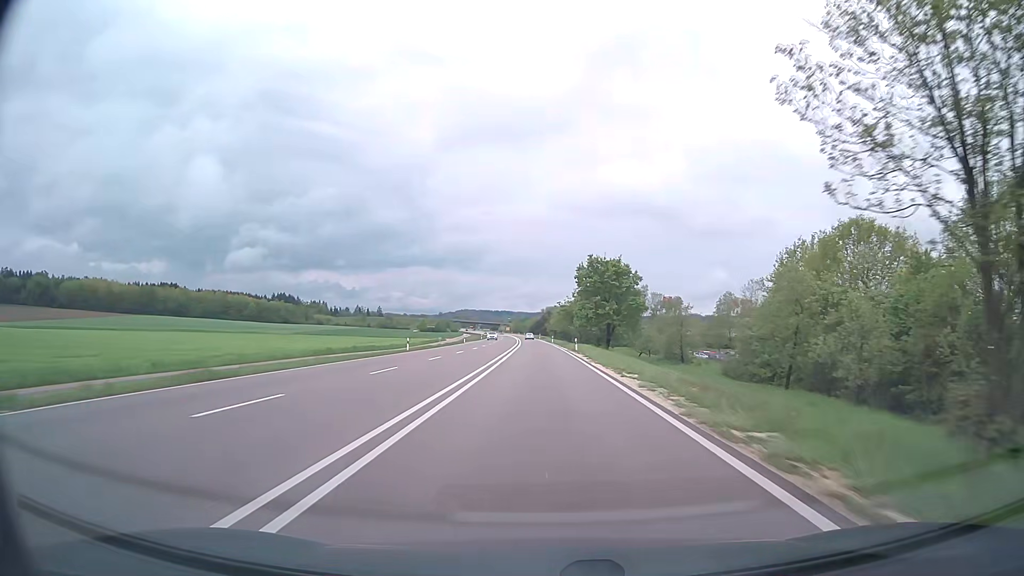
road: trunk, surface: asphalt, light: Day
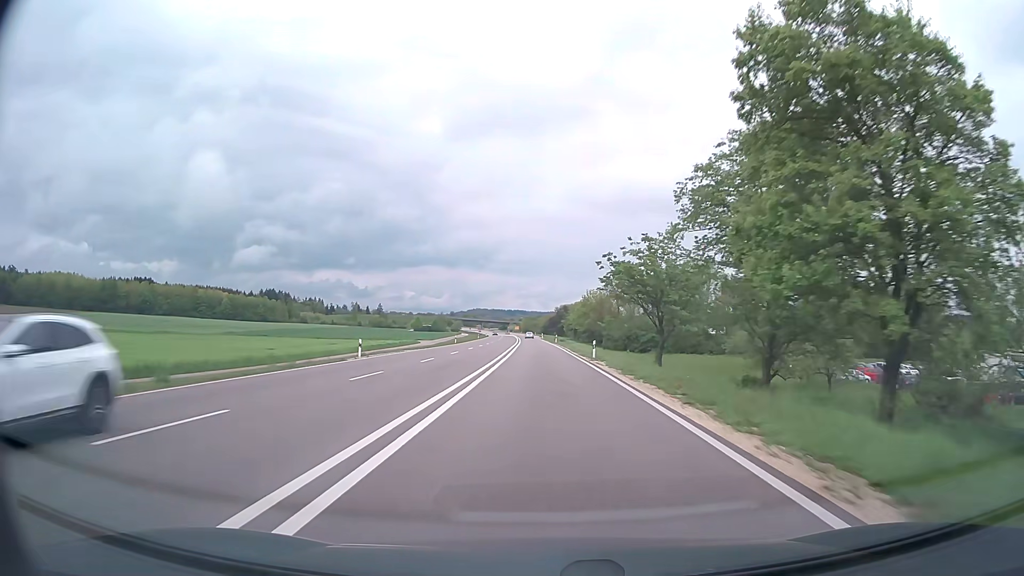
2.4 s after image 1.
(-0.7, +63.3) m; -1°
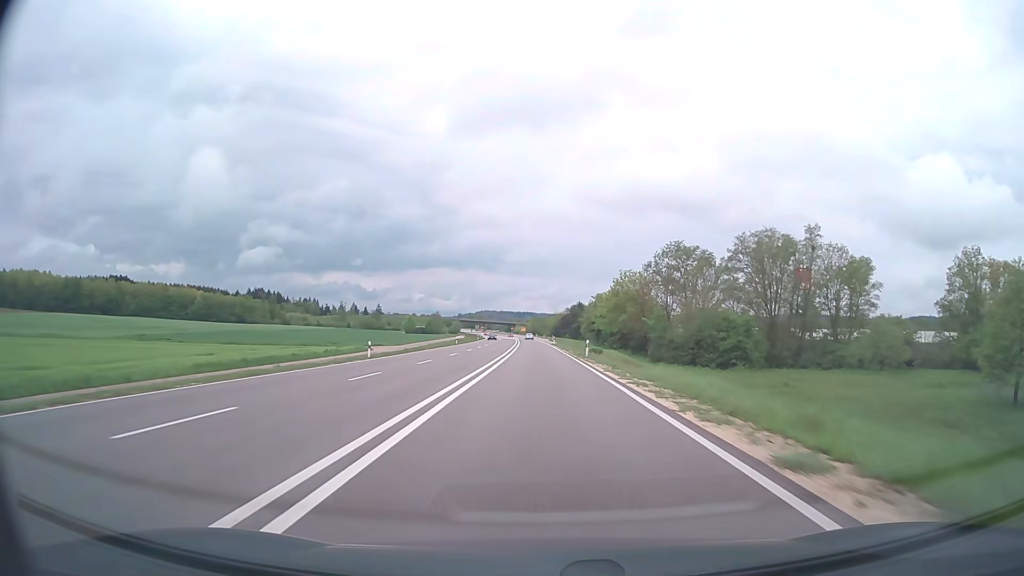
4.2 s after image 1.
(-0.4, +47.5) m; -1°
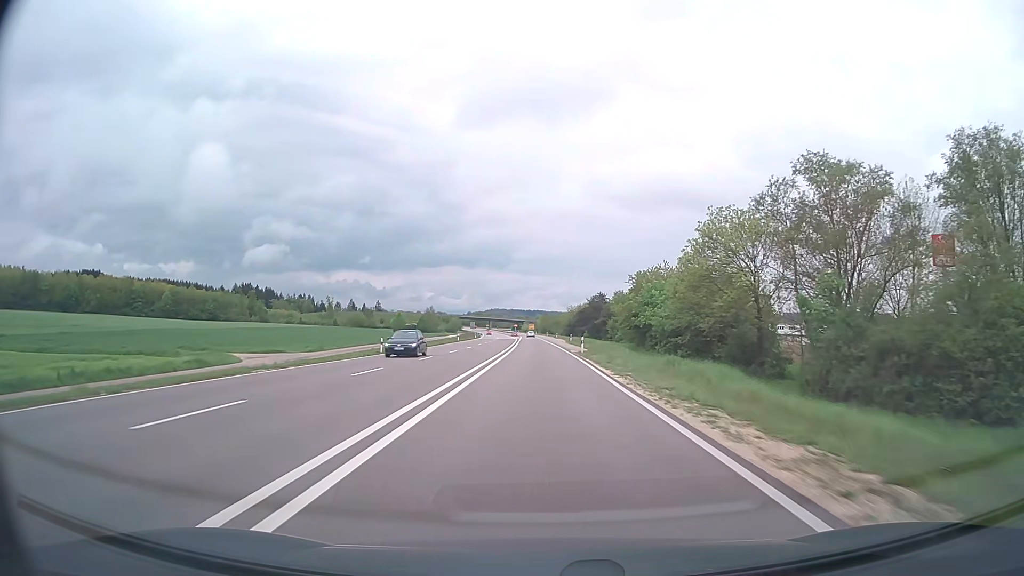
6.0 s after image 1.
(-0.4, +47.5) m; -1°
(0, +10) (0, +20) (0, +30) (0, +40) (0, +50) (-1, +60) (-1, +70) (-1, +80) (-1, +90) (-1, +100) m
